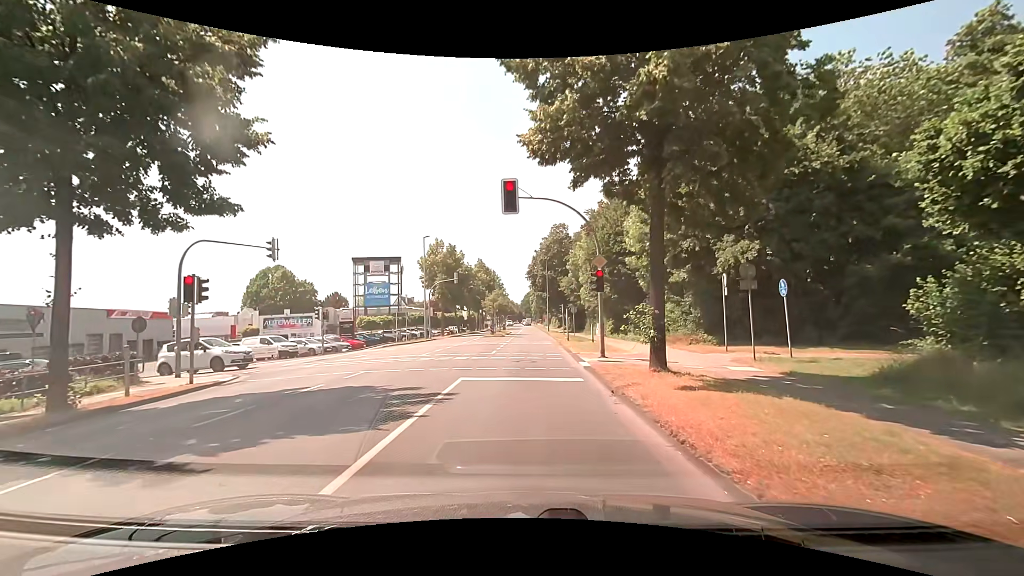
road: secondary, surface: asphalt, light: Day
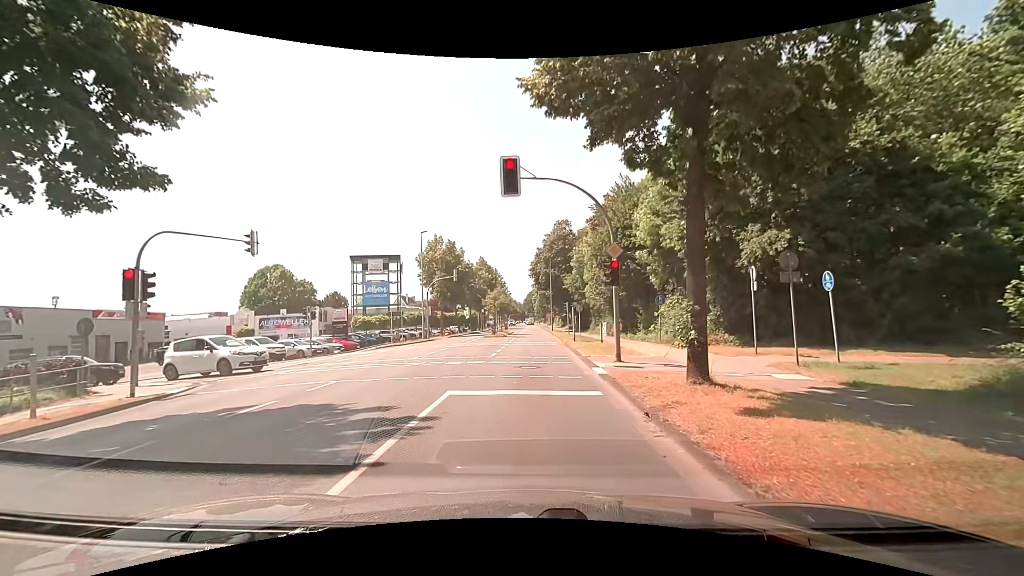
(0.0, +2.5) m; 0°
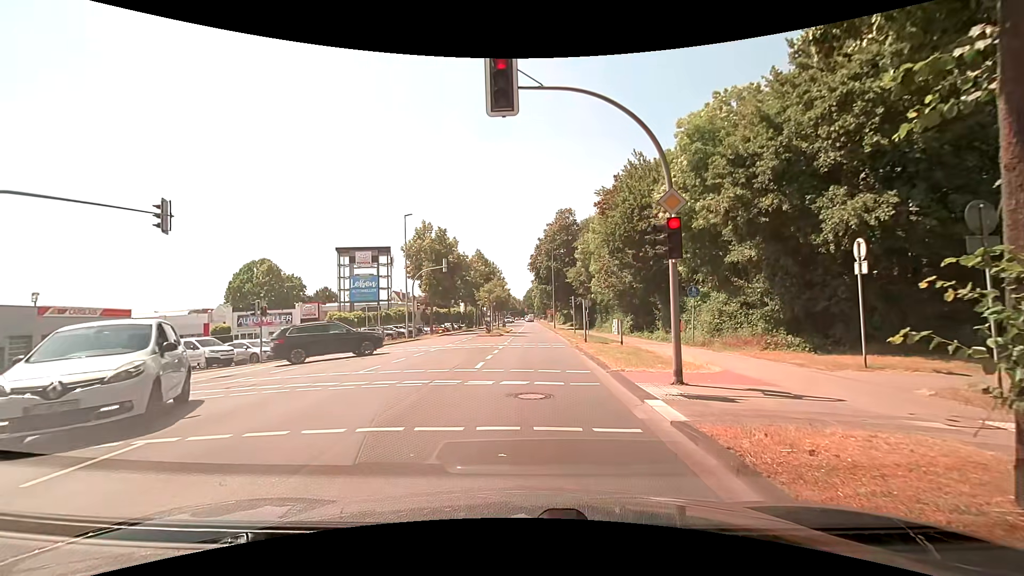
(0.0, +5.9) m; 0°
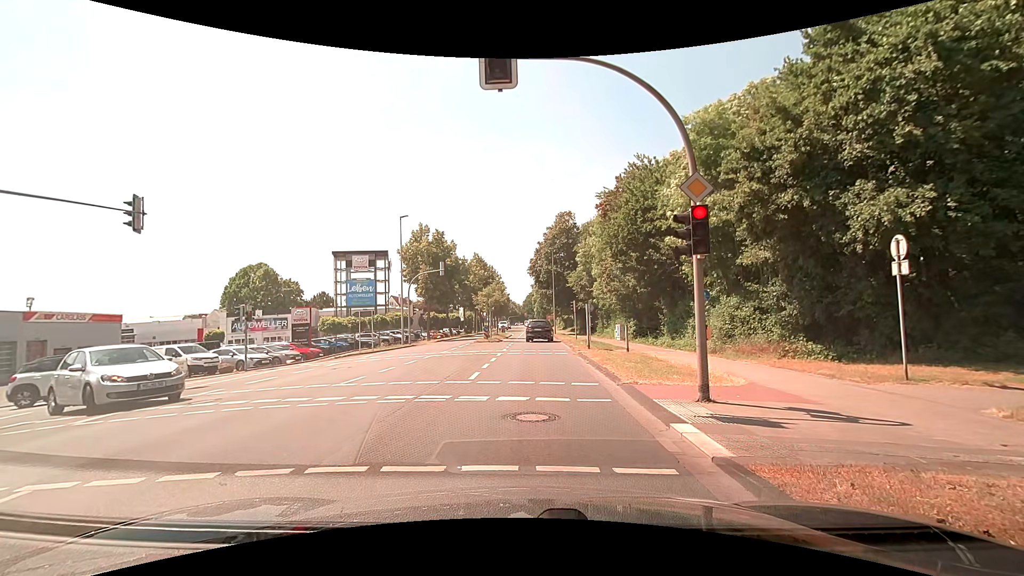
(0.0, +1.3) m; -1°
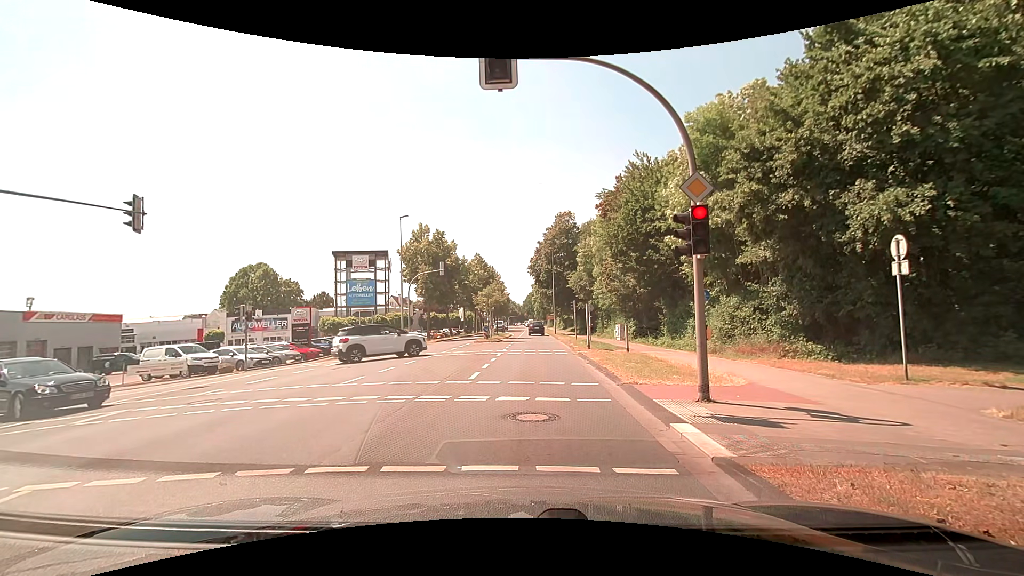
(0.0, 0.0) m; 0°
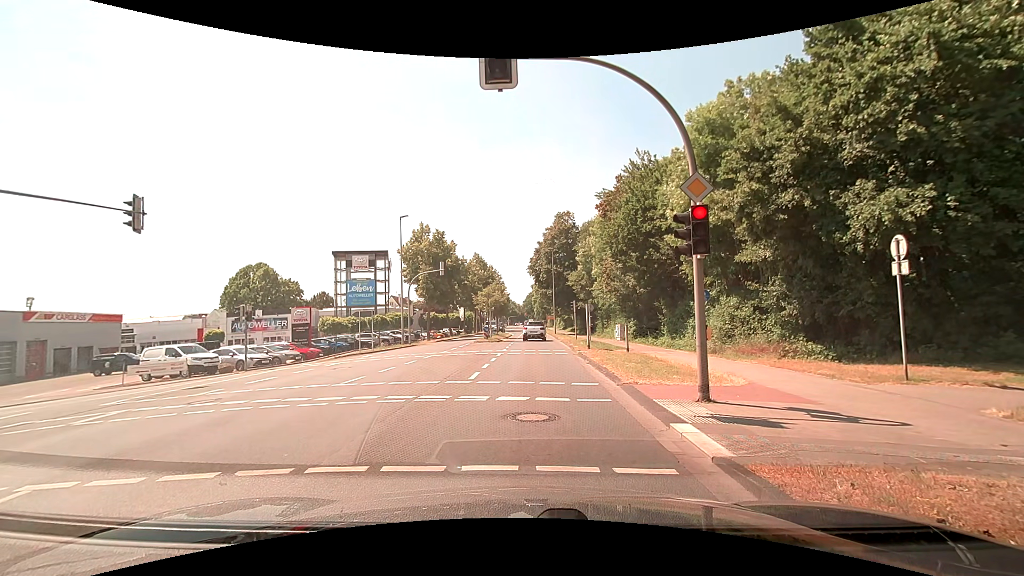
(0.0, 0.0) m; 0°
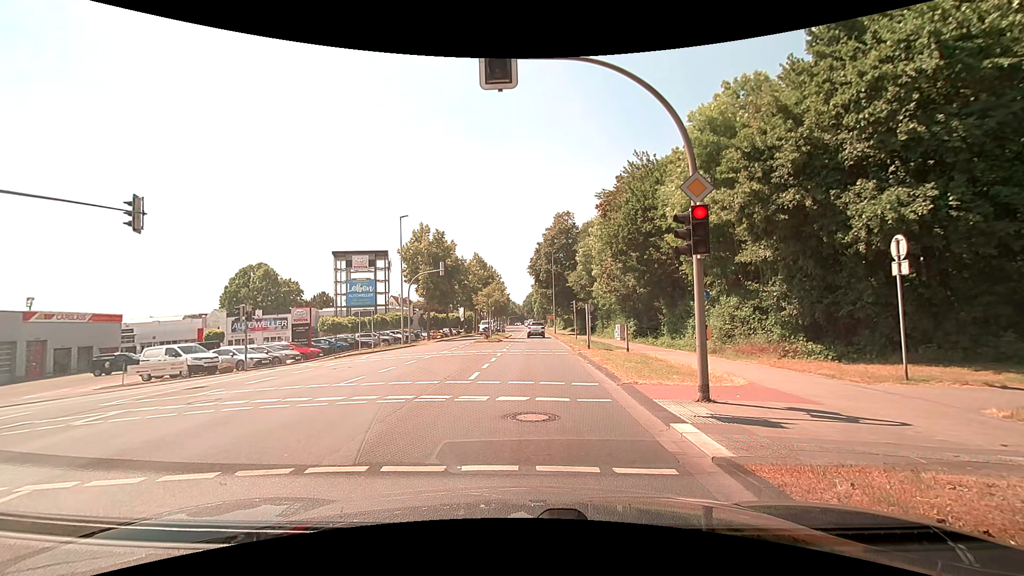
(0.0, 0.0) m; 0°
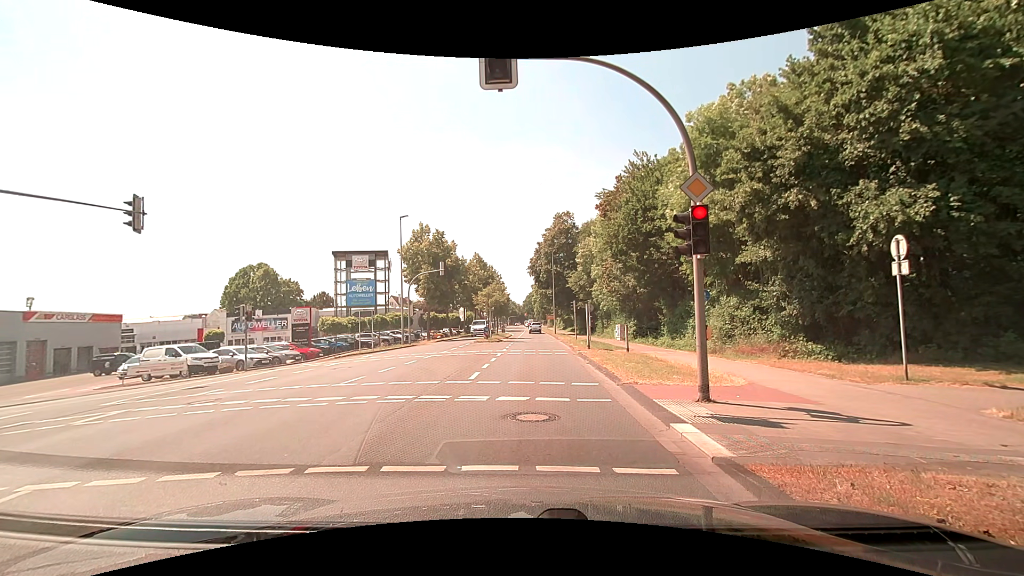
(0.0, 0.0) m; 0°
